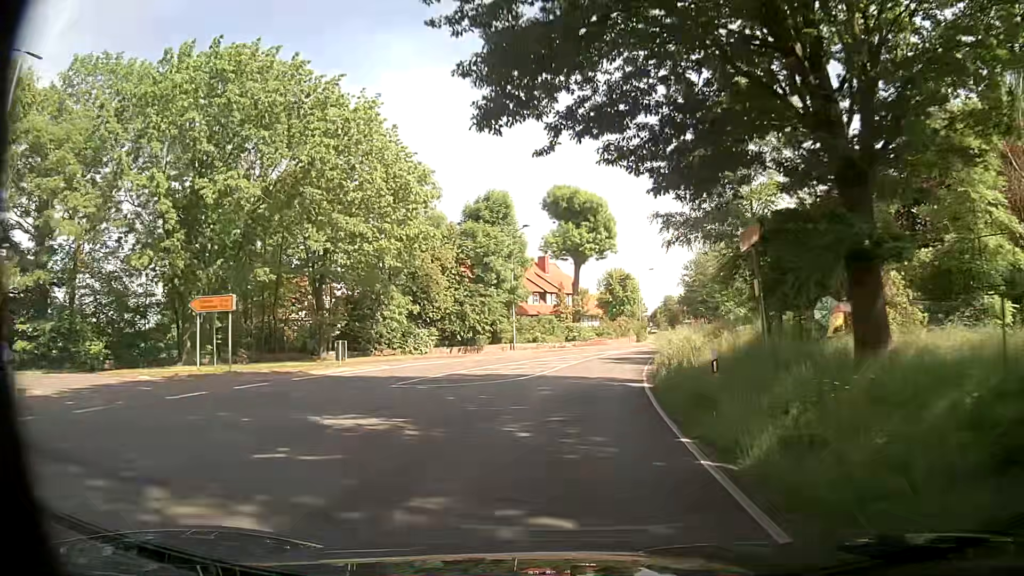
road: secondary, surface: asphalt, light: Day
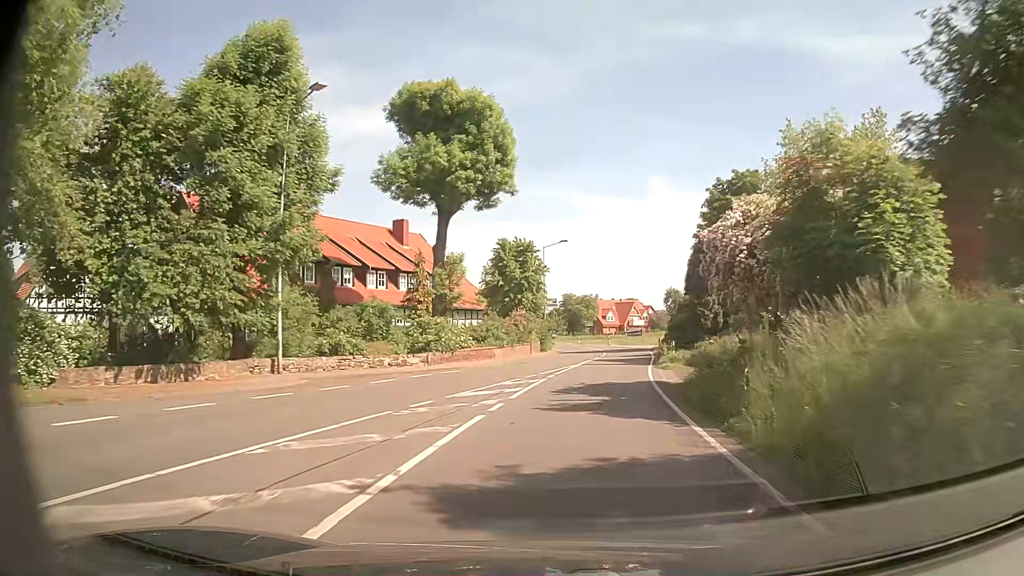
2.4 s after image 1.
(+2.4, +30.9) m; +9°
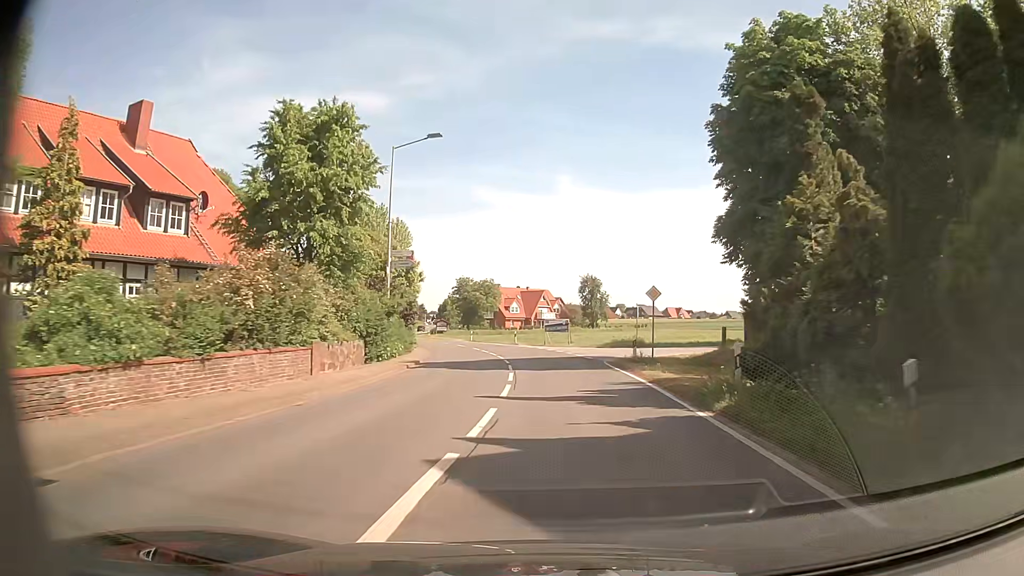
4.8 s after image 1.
(+2.5, +30.9) m; +9°
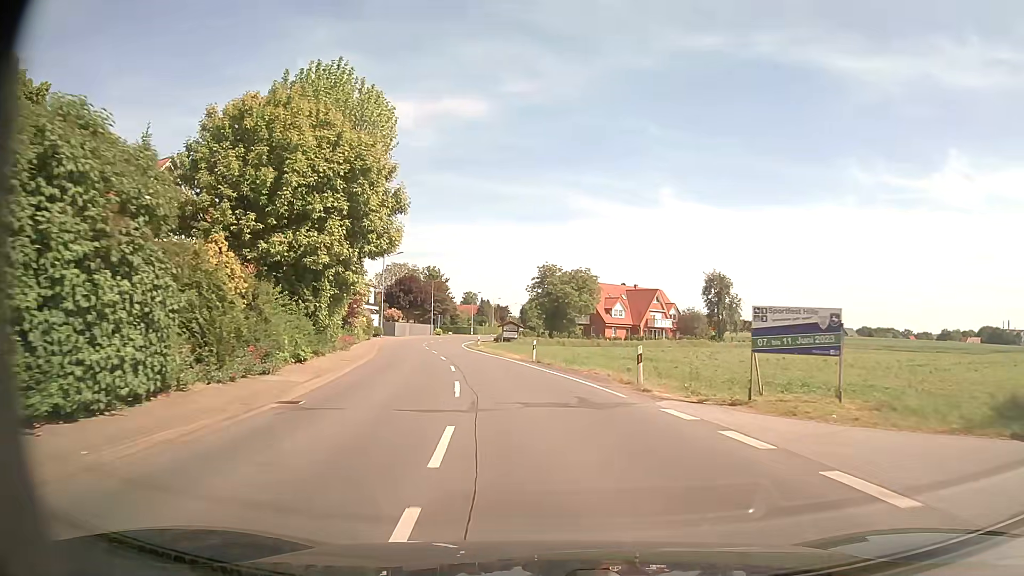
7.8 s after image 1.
(-1.9, +38.7) m; -8°
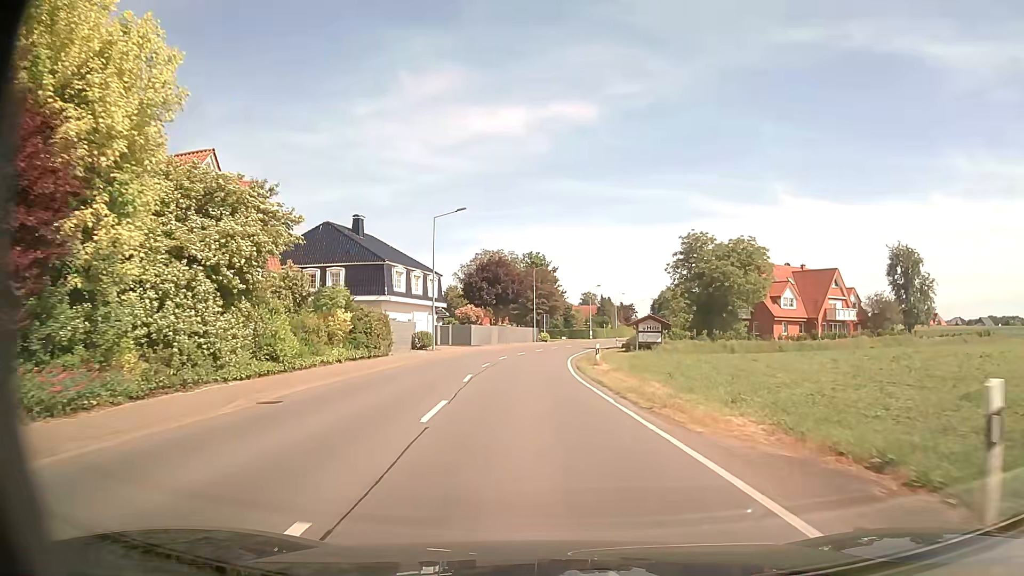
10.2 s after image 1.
(-2.6, +30.9) m; -10°
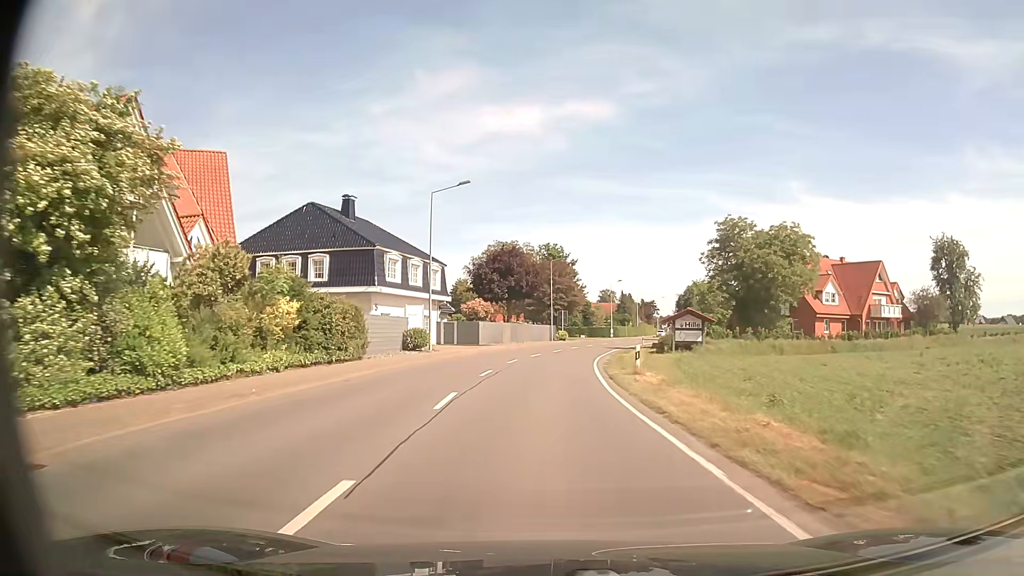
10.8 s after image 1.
(-0.2, +7.7) m; -2°
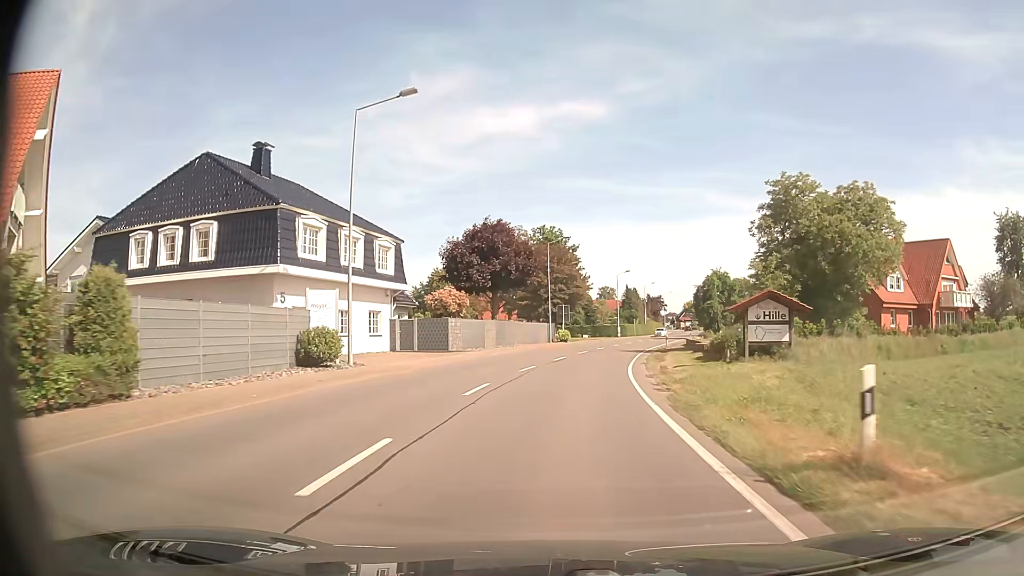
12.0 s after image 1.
(-0.1, +15.5) m; 0°
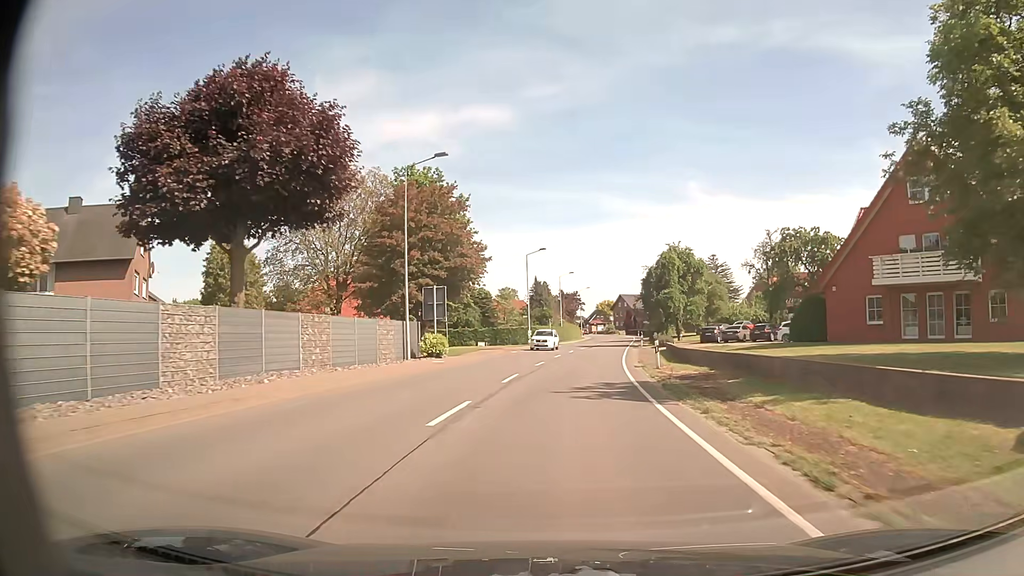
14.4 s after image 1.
(+1.8, +31.0) m; +8°
(0, +10) (+1, +20) (+2, +30) (+3, +40) (+4, +50) (+5, +60) (+7, +70) (+8, +80) (+10, +89) (+11, +99) m
